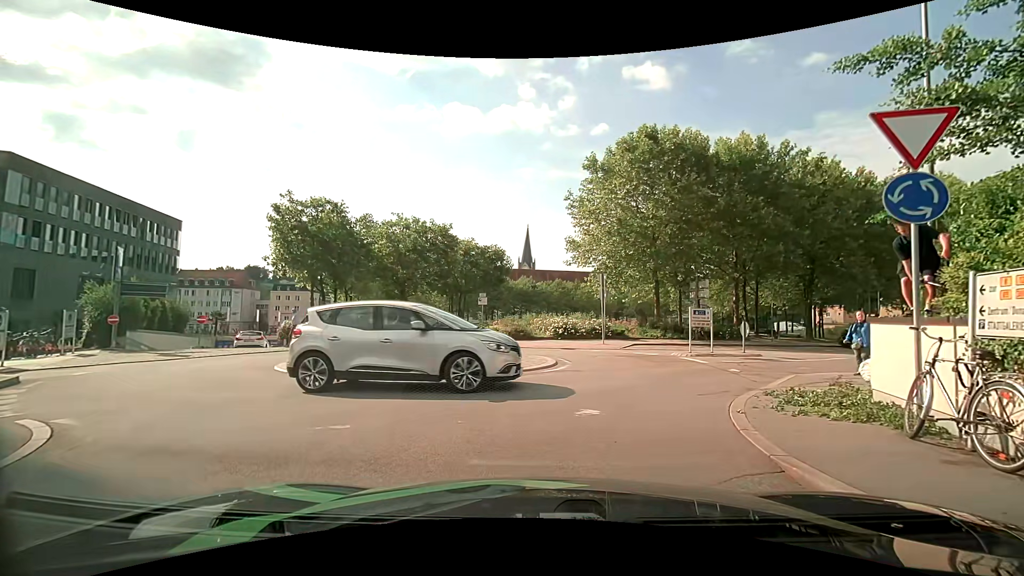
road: residential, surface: asphalt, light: Day
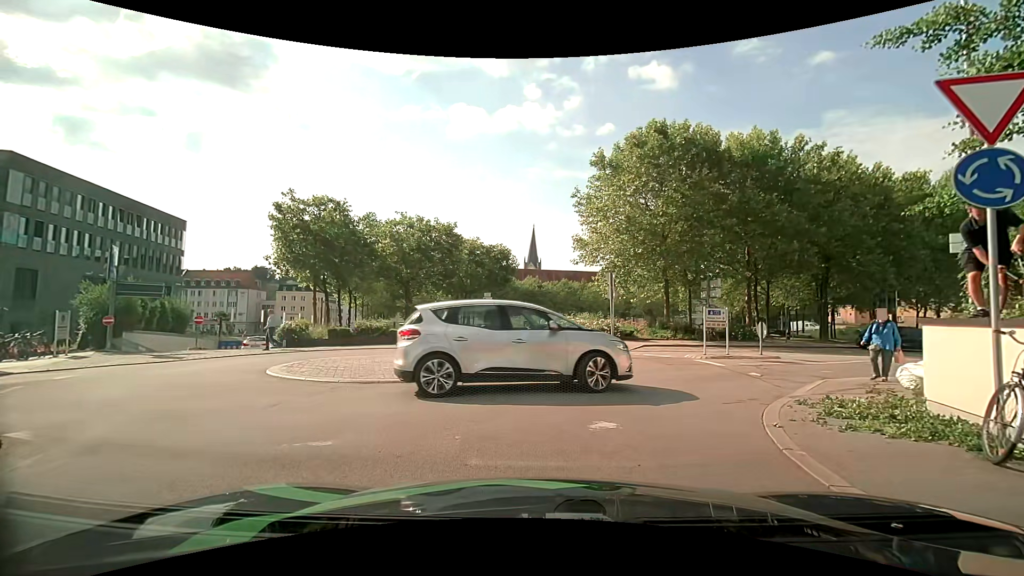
(0.0, +0.8) m; 0°
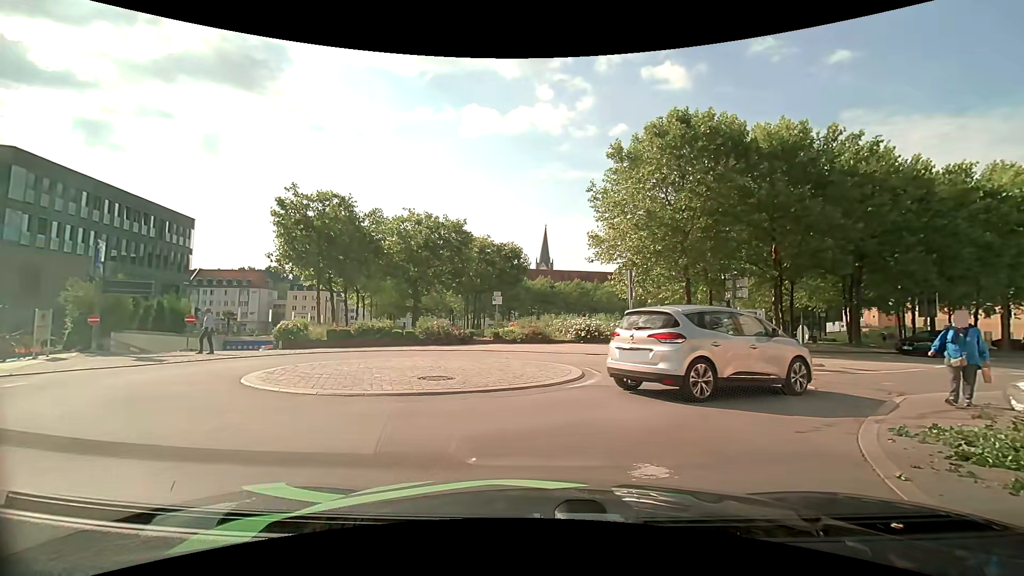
(-0.1, +1.8) m; -3°
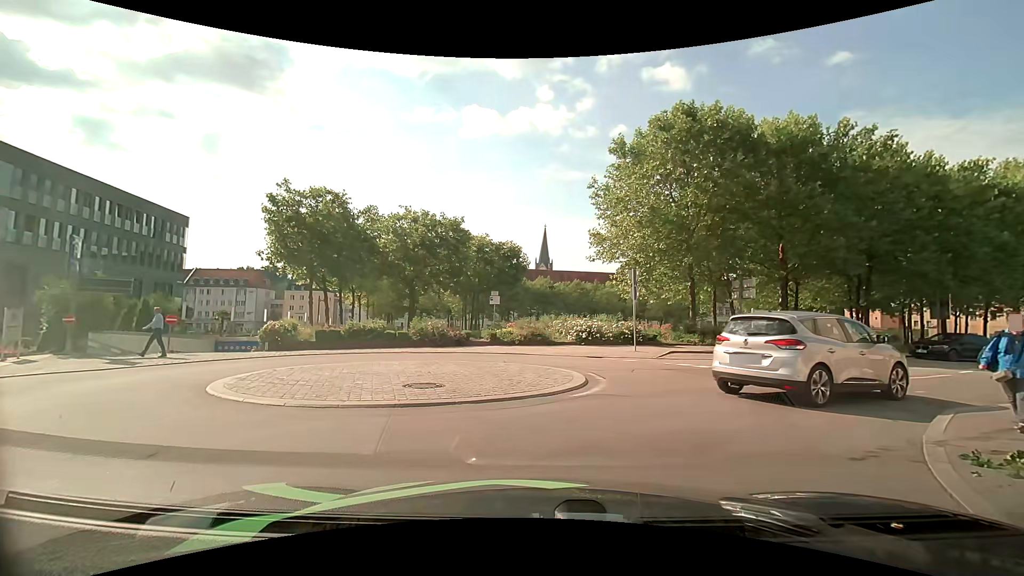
(0.0, +1.1) m; -1°
